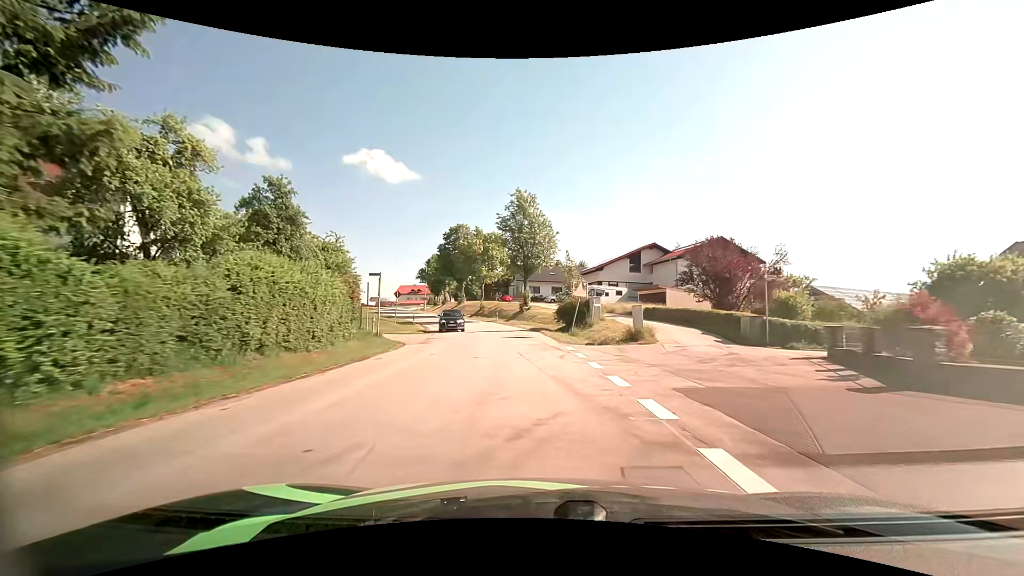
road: tertiary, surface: asphalt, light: Day
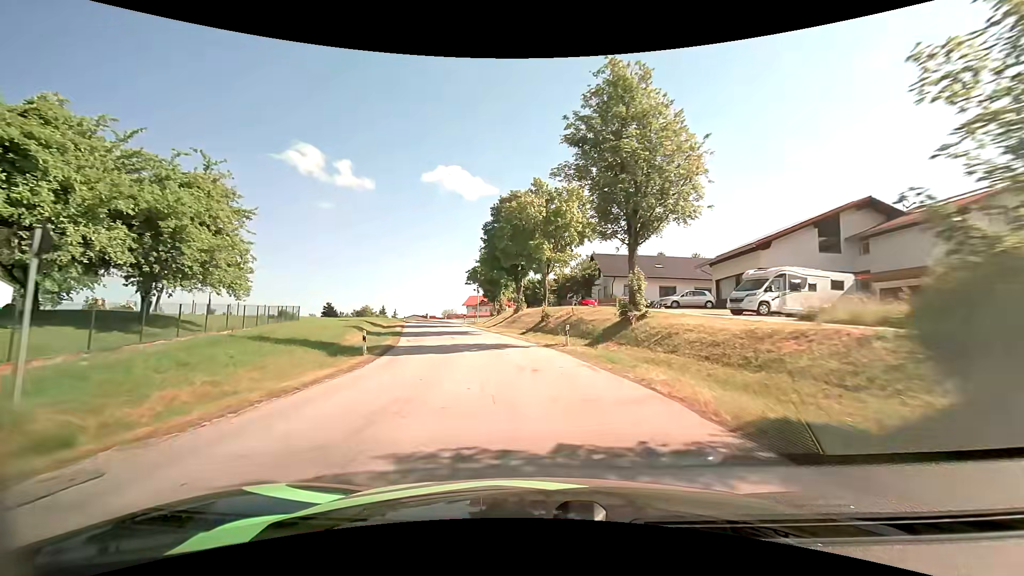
(-1.7, +30.2) m; -10°
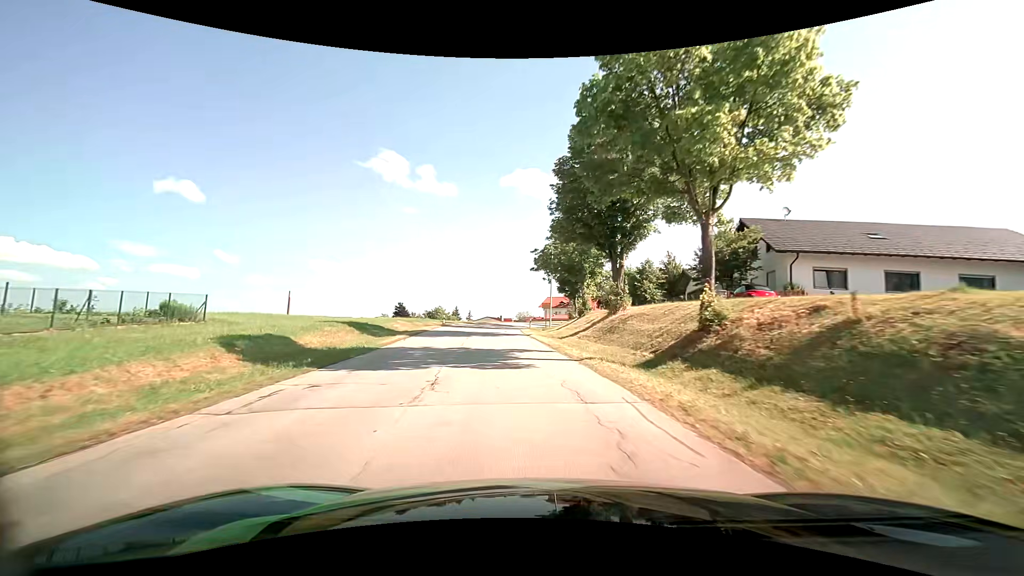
(-1.5, +23.9) m; -8°
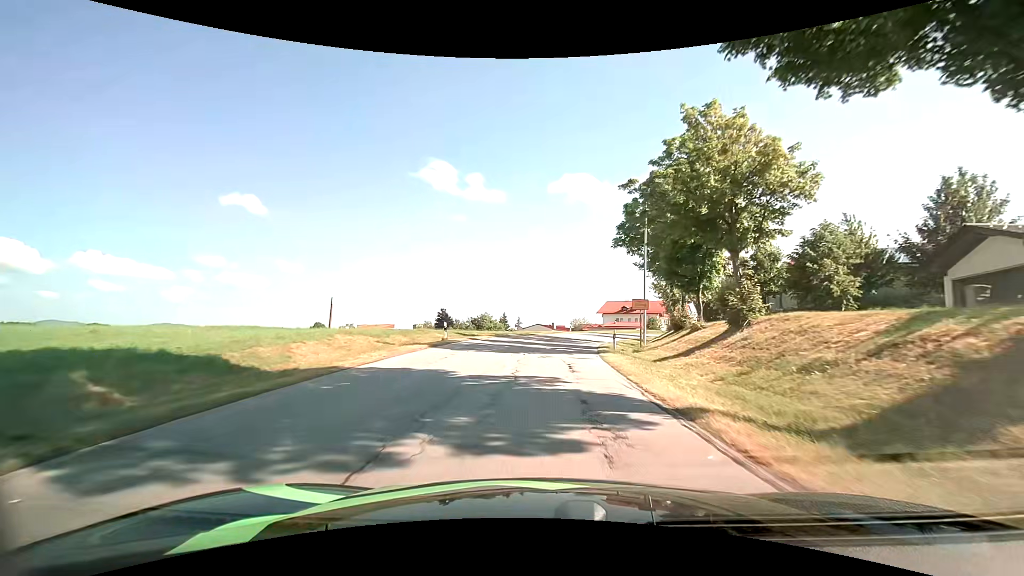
(-2.0, +24.7) m; -7°
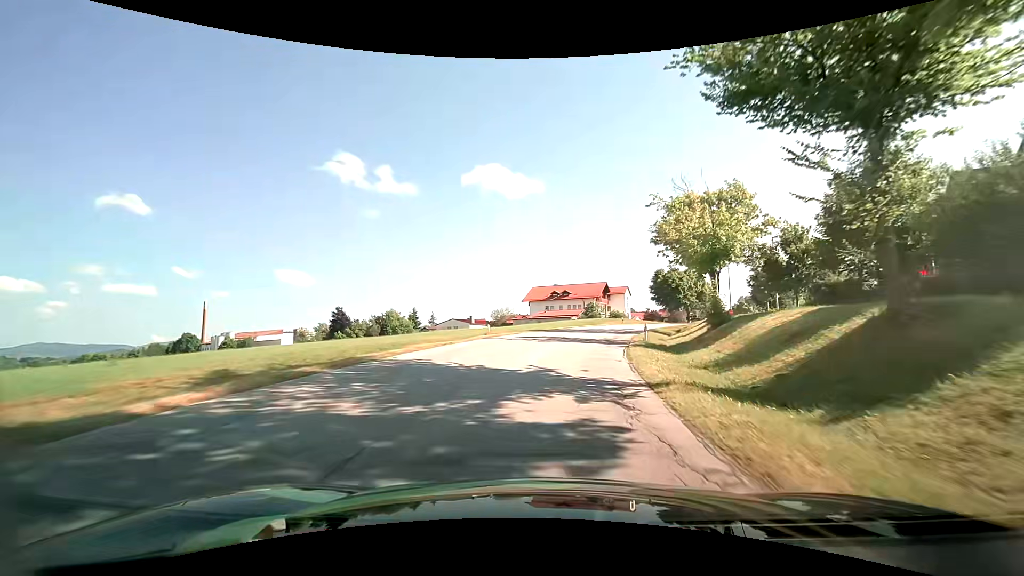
(+2.1, +33.6) m; +8°
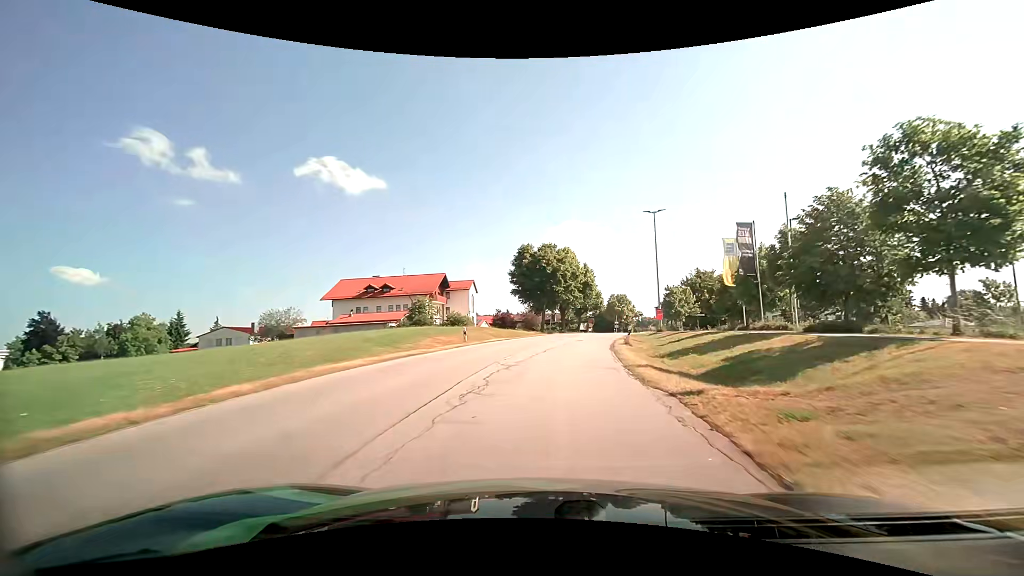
(+6.9, +41.6) m; +18°
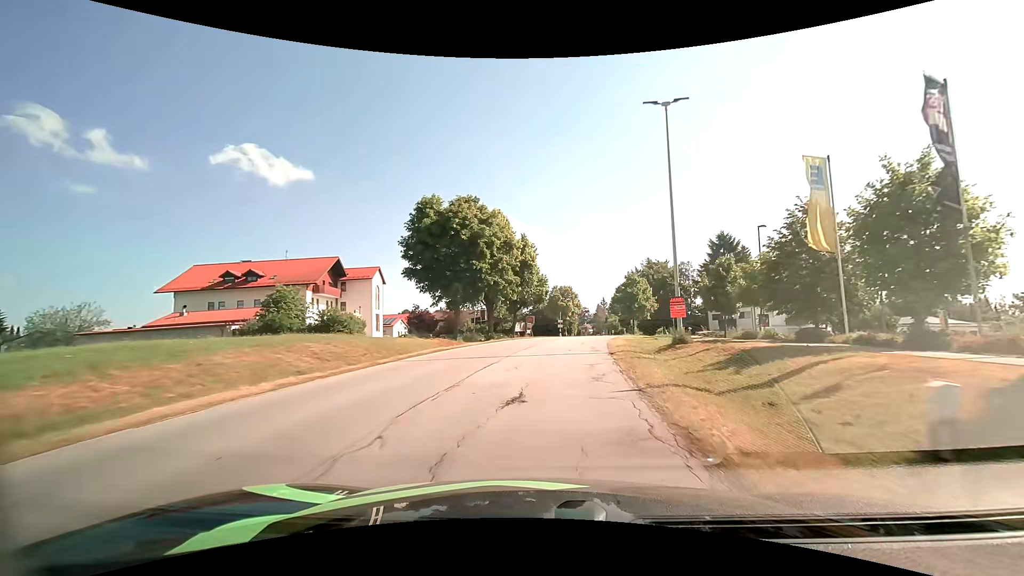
(+1.7, +23.0) m; +8°
